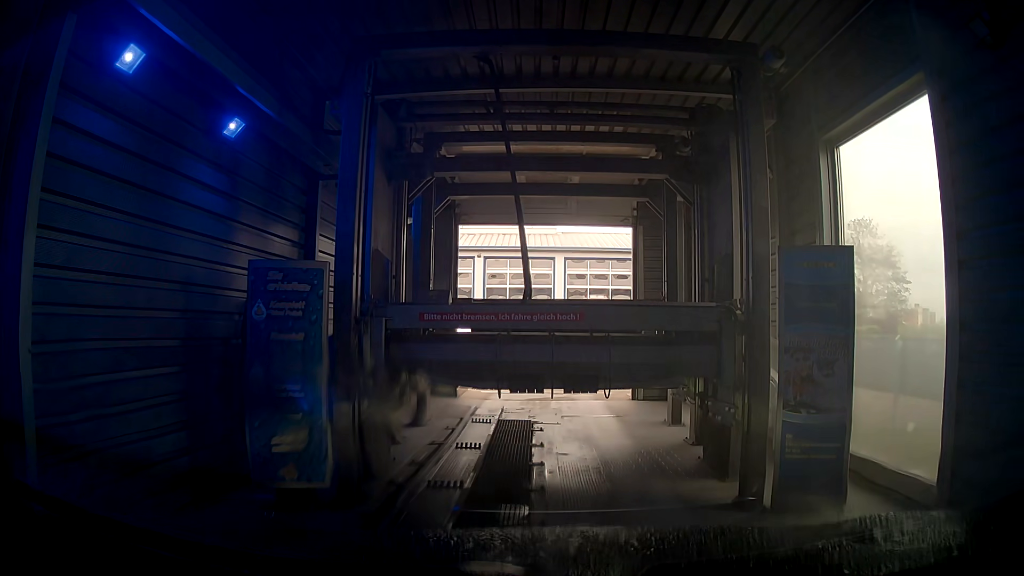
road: service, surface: asphalt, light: Day
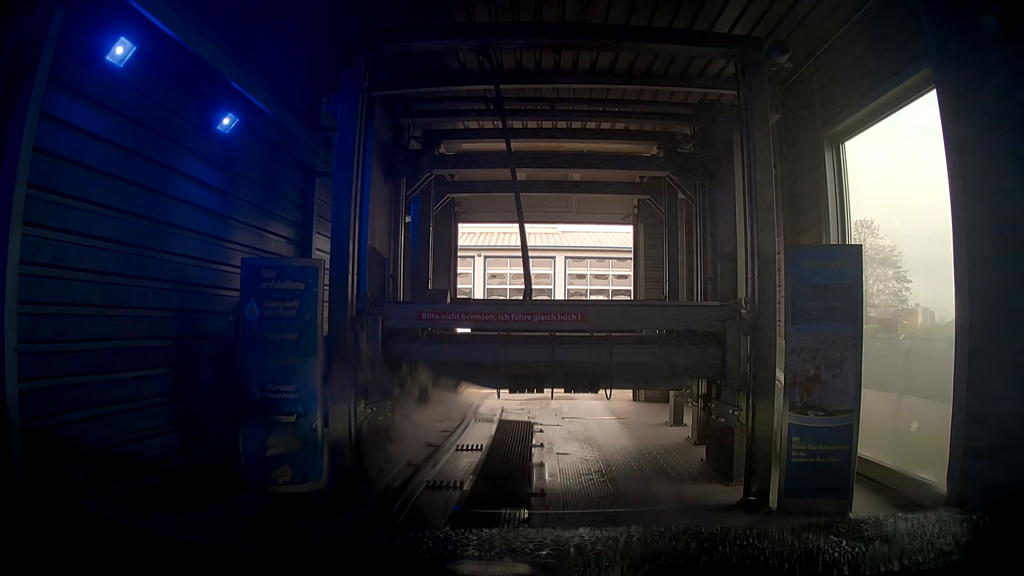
(0.0, +0.1) m; 0°
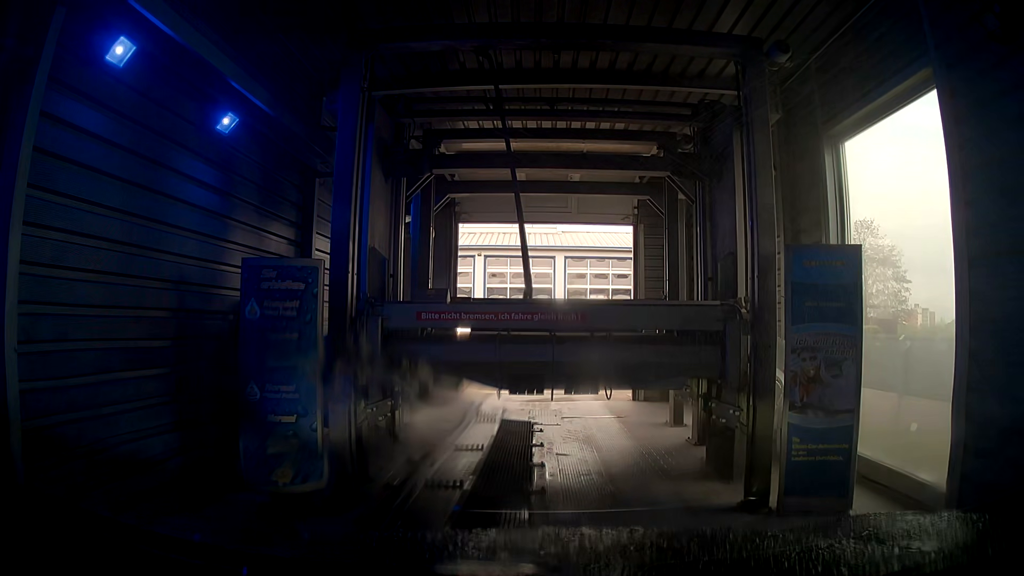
(0.0, 0.0) m; 0°
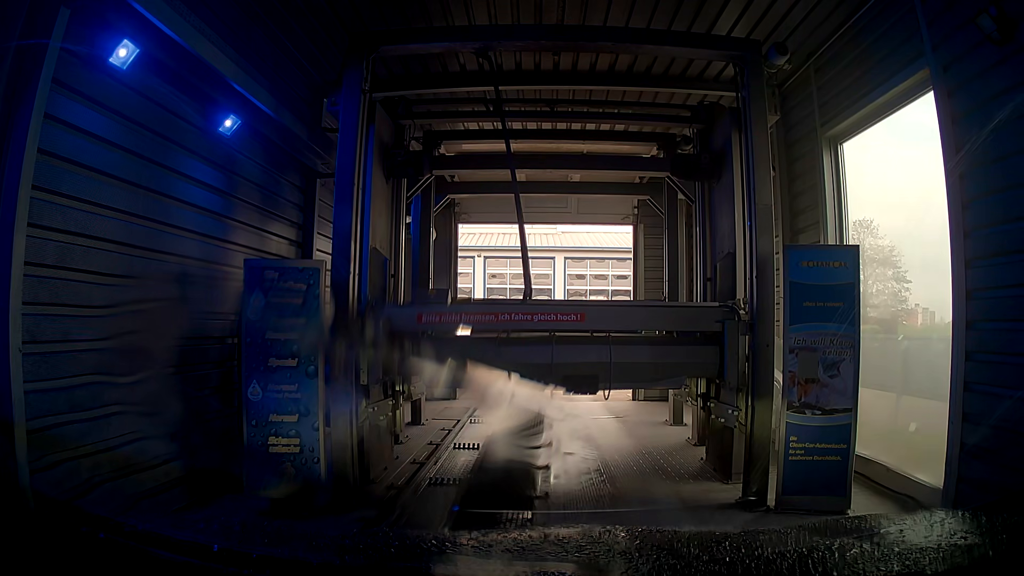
(0.0, +0.1) m; 0°
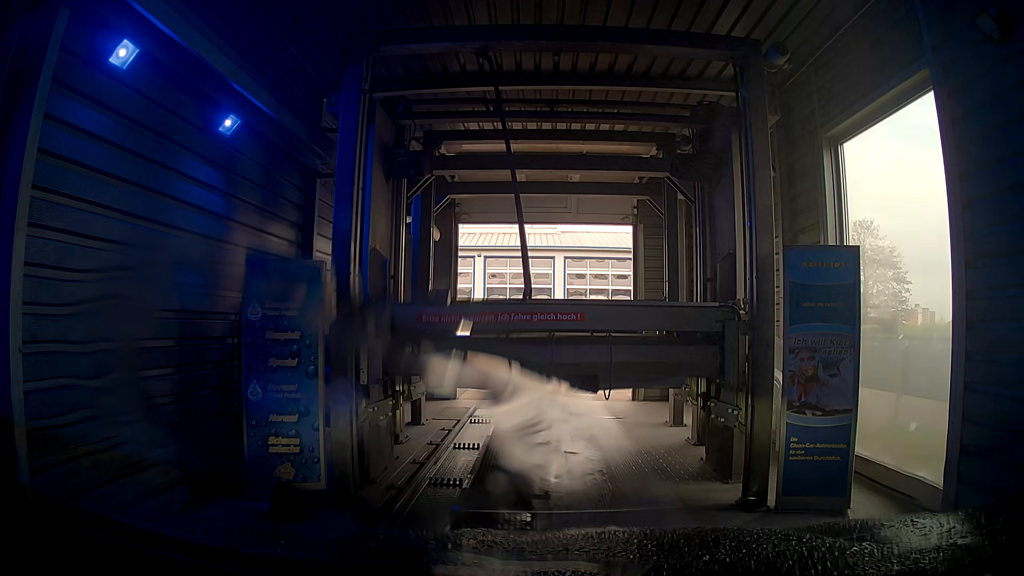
(0.0, 0.0) m; 0°
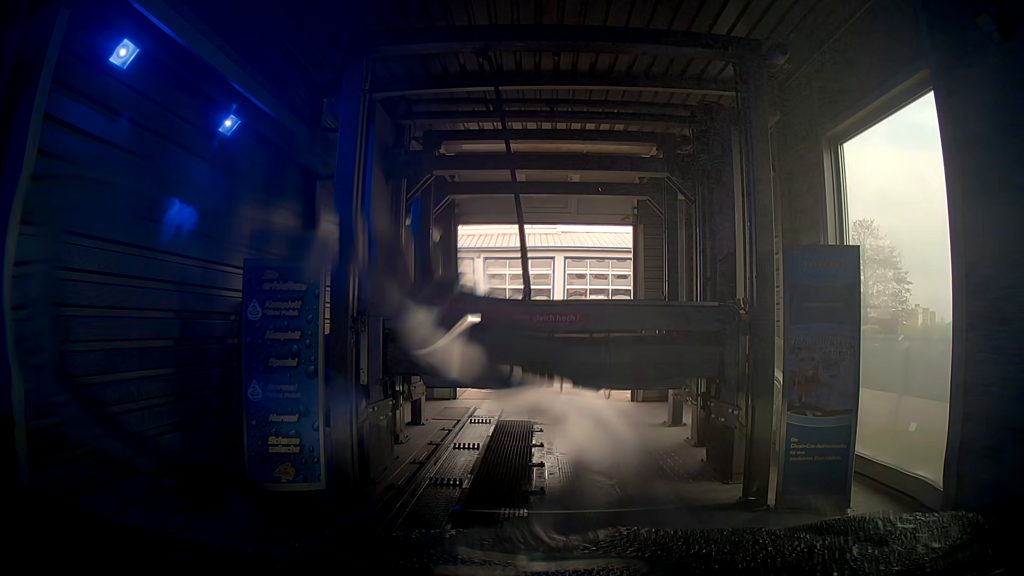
(0.0, 0.0) m; 0°
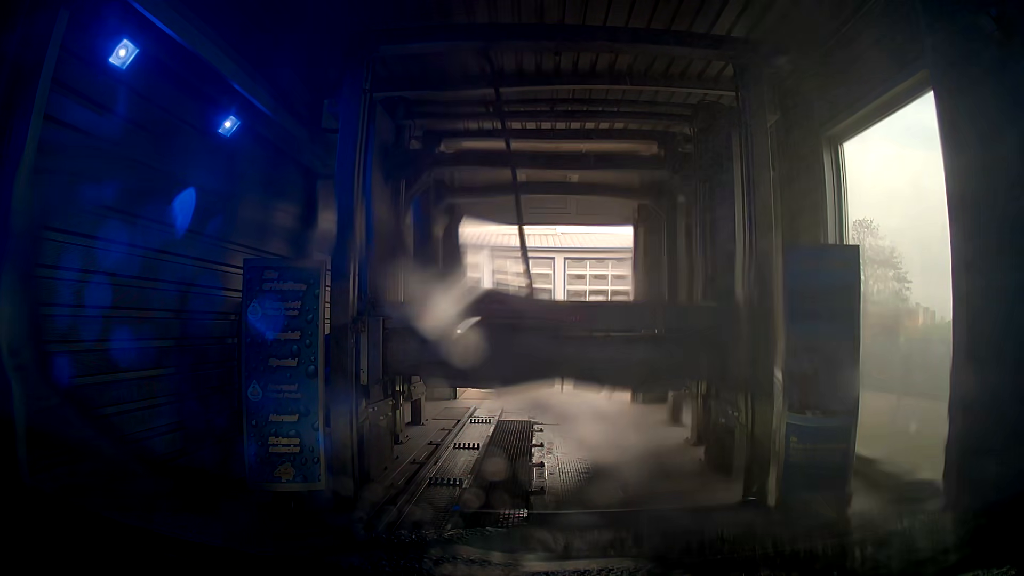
(0.0, 0.0) m; 0°
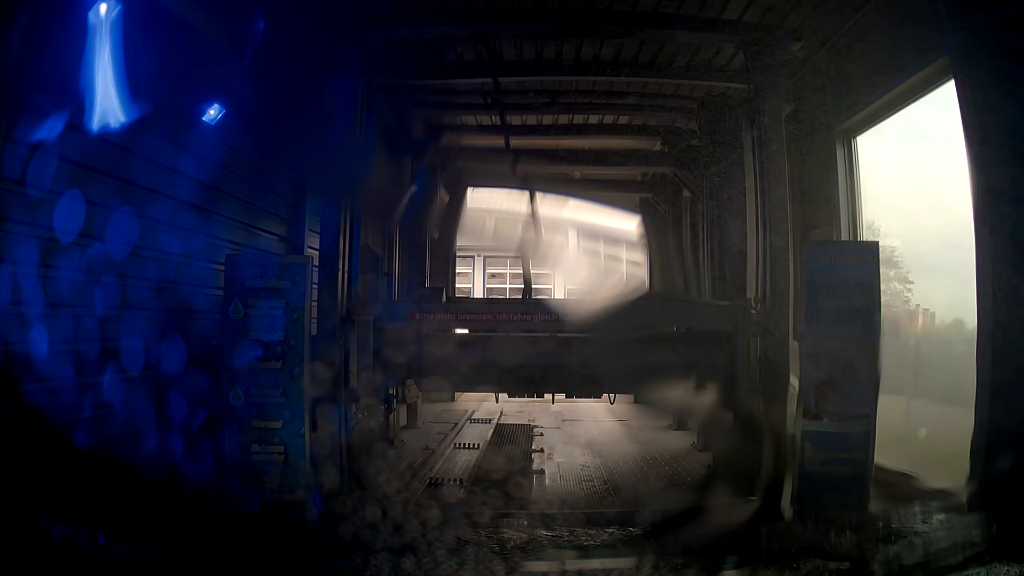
(0.0, +0.2) m; 0°
